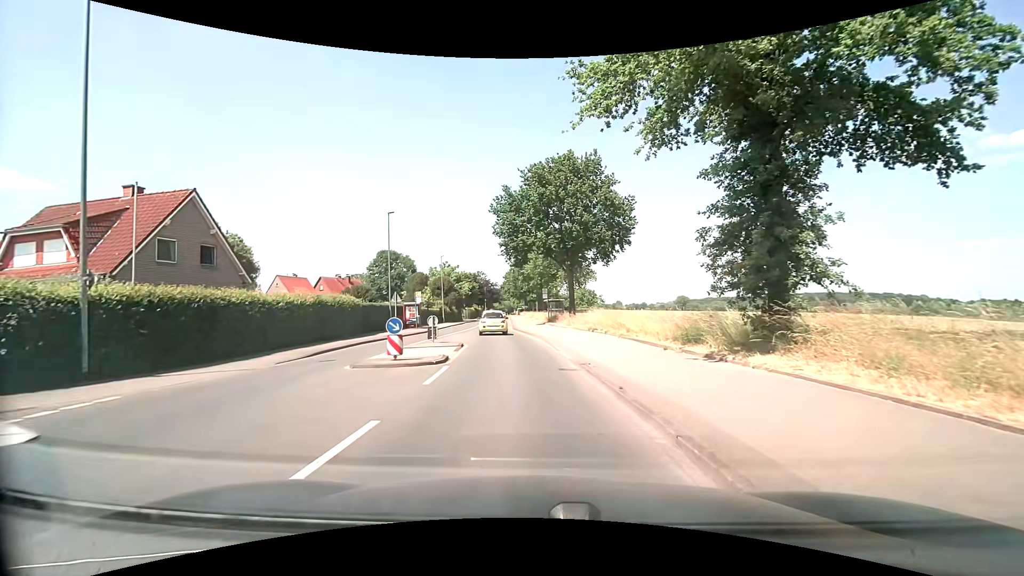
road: secondary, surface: asphalt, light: Day
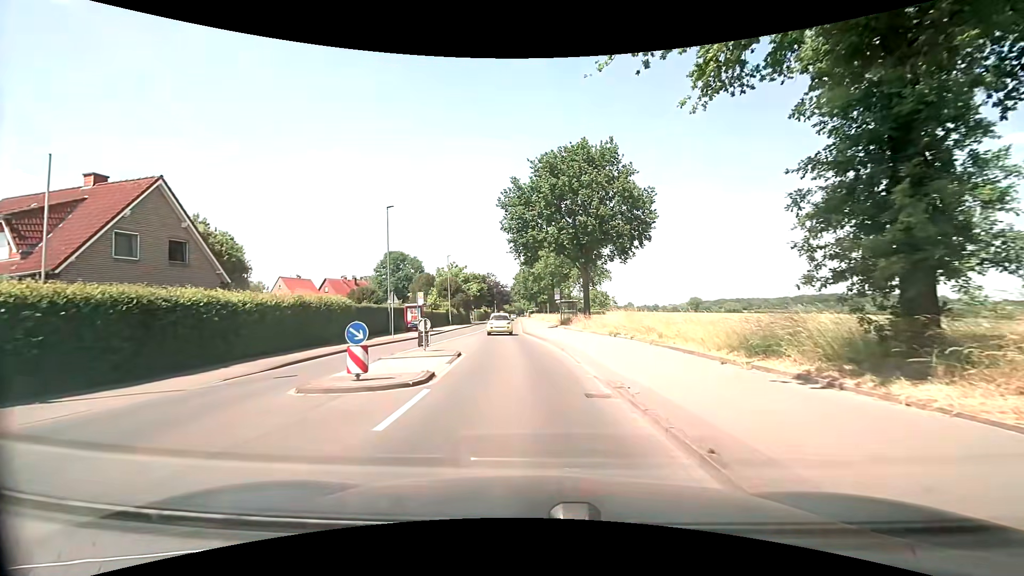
(0.0, +3.7) m; -1°
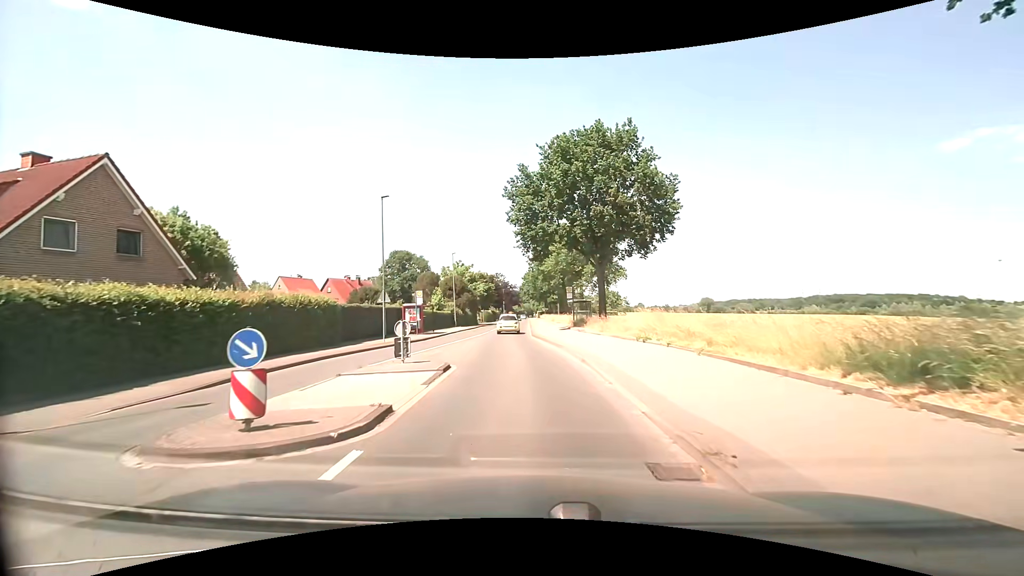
(-0.1, +4.1) m; -2°
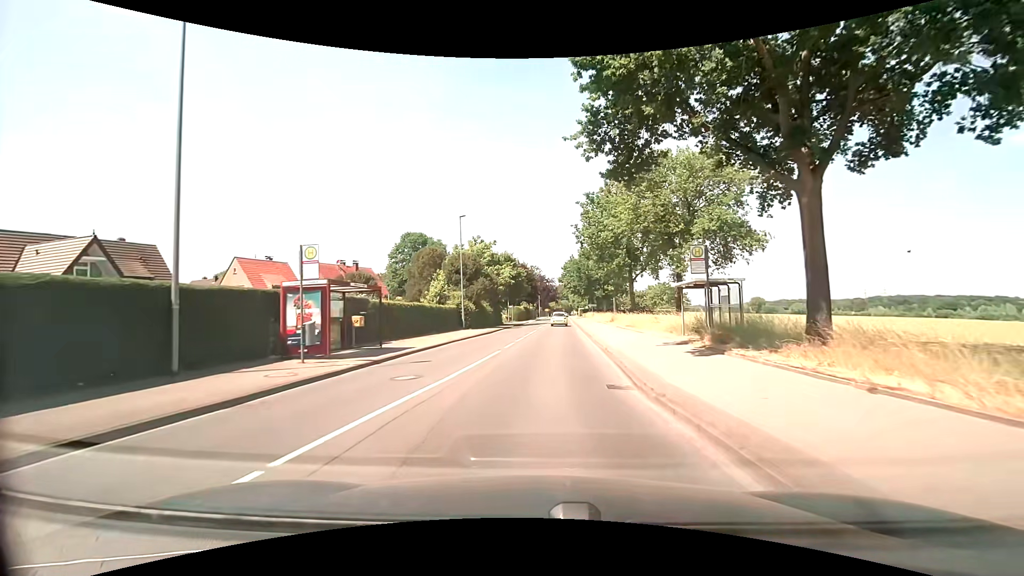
(-1.2, +25.3) m; -4°
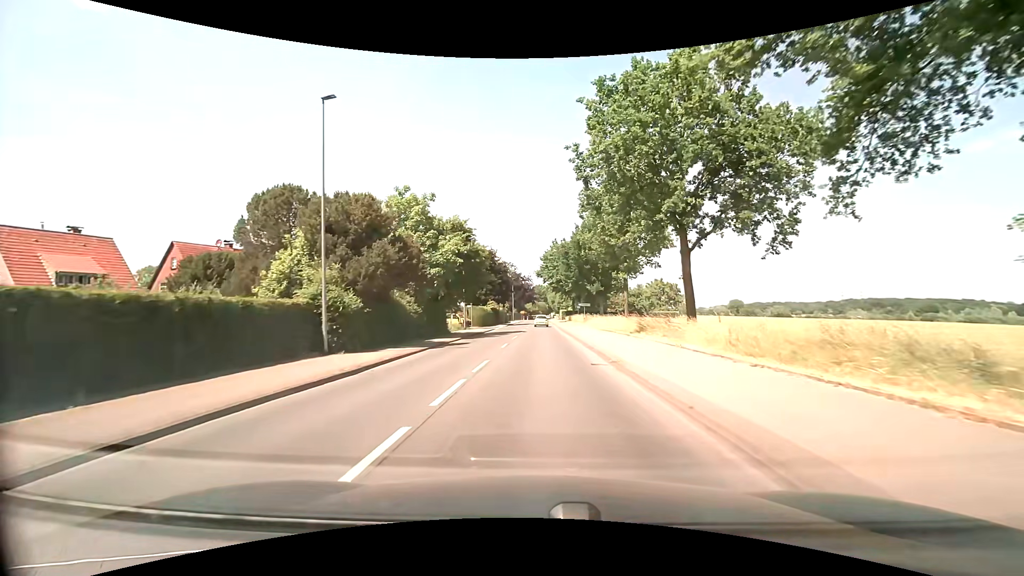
(+0.7, +25.6) m; +2°
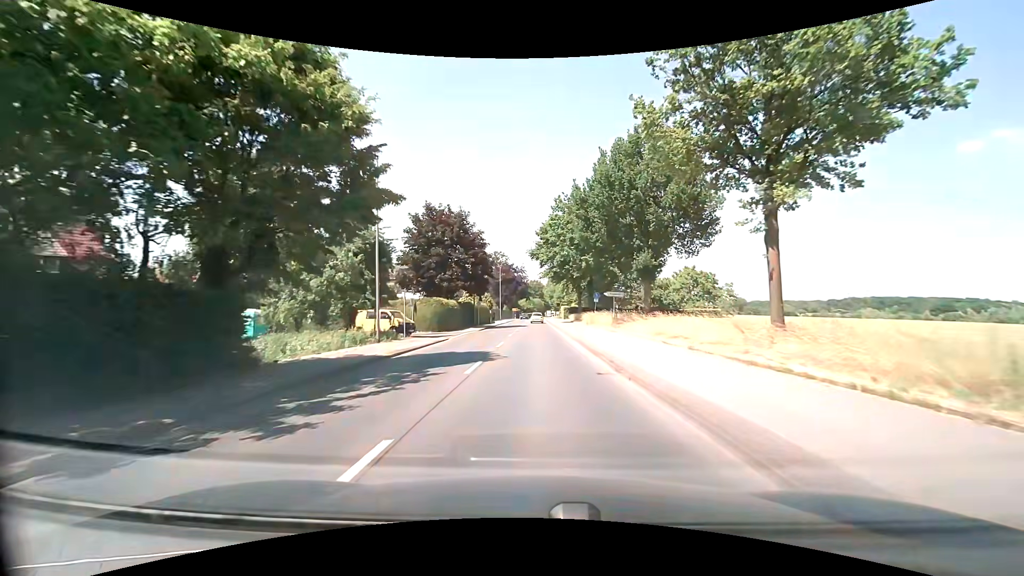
(+0.3, +27.9) m; +1°
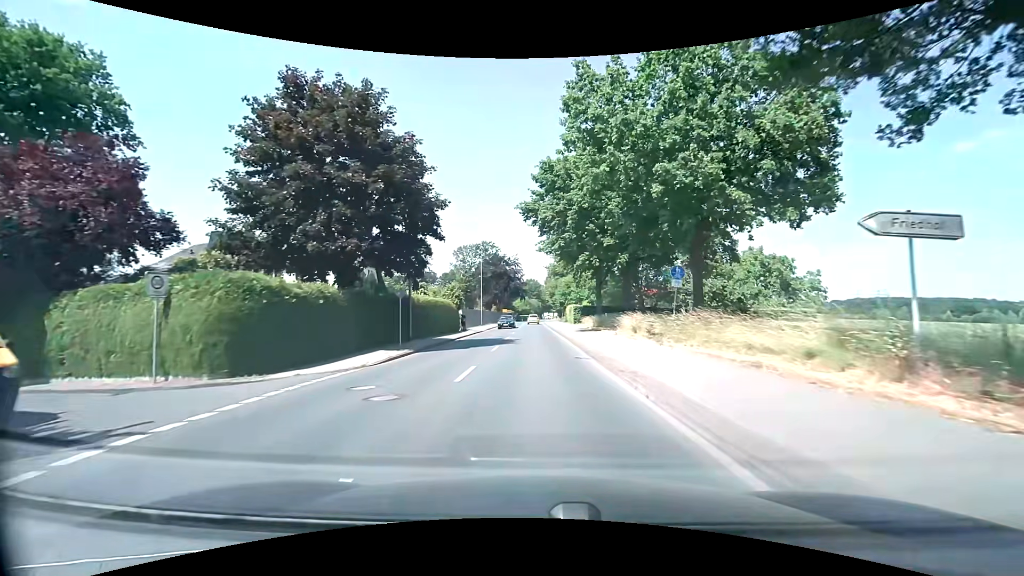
(-0.2, +28.3) m; 0°
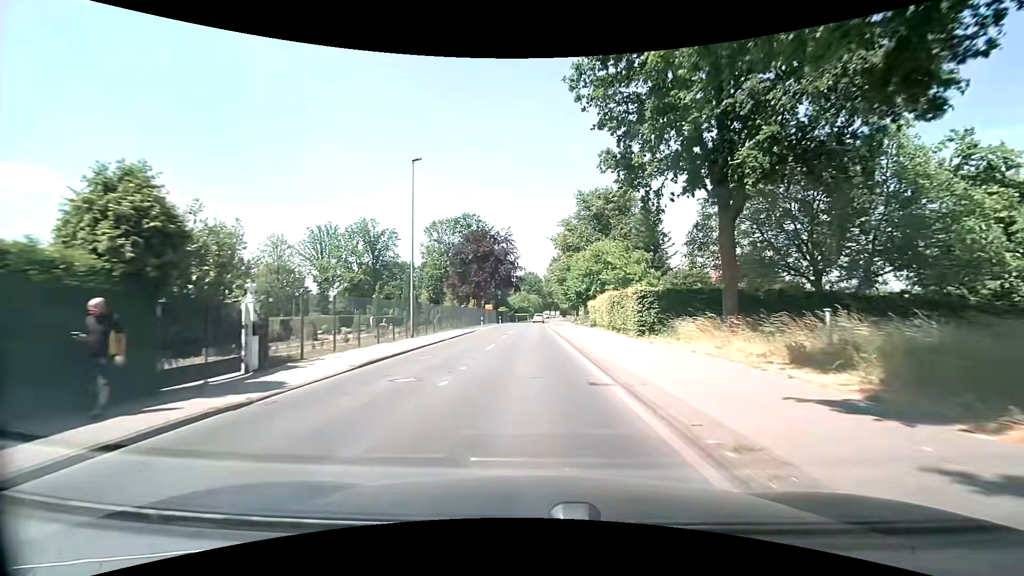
(-0.1, +37.1) m; -1°
(0, +10) (0, +20) (0, +30) (0, +40) (+1, +50) (+1, +60) (+1, +70) (+2, +80) (+2, +90) (+3, +100) m
